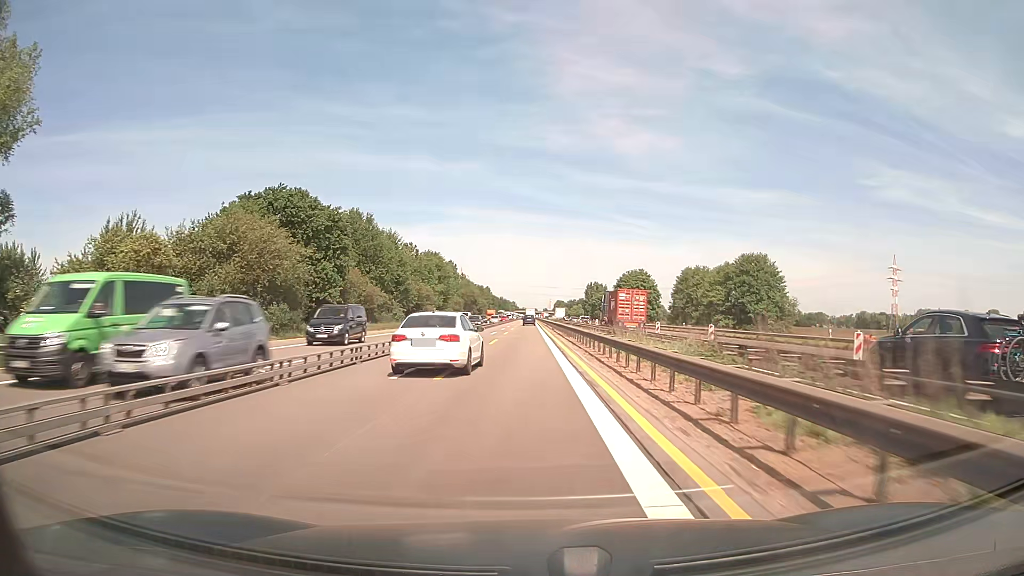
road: motorway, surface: asphalt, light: Day
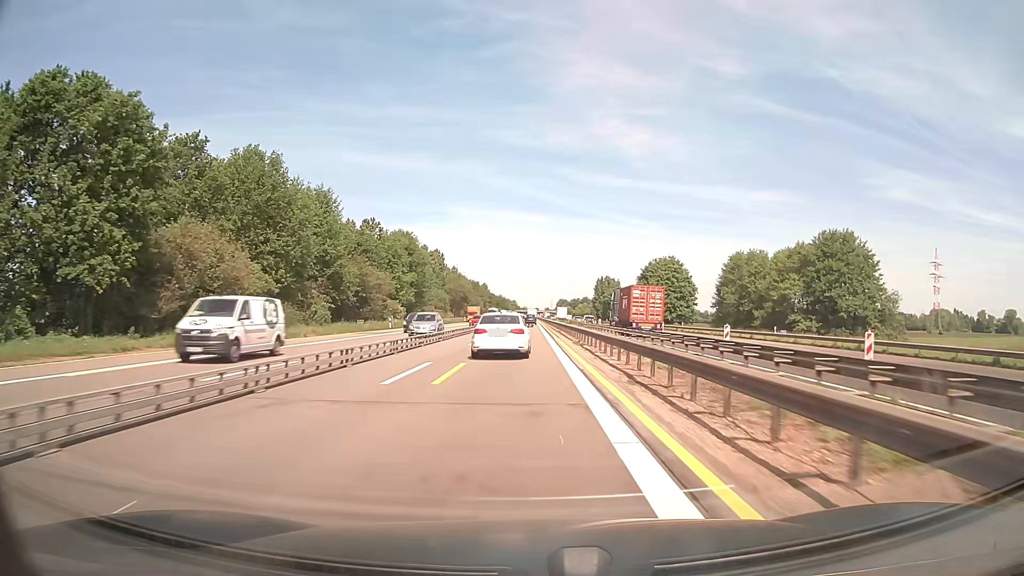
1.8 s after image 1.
(0.0, +37.5) m; 0°
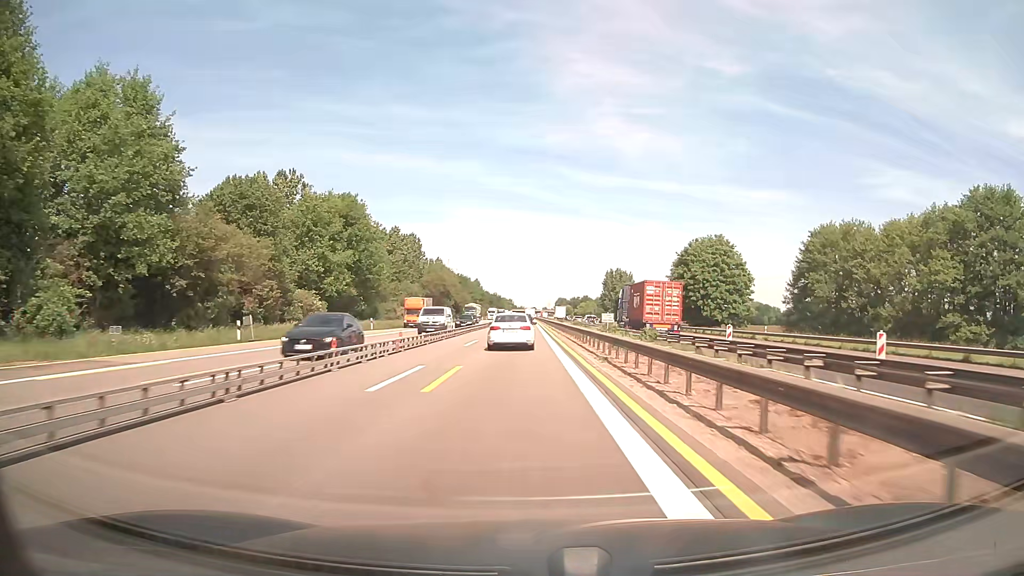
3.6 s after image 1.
(0.0, +37.5) m; 0°
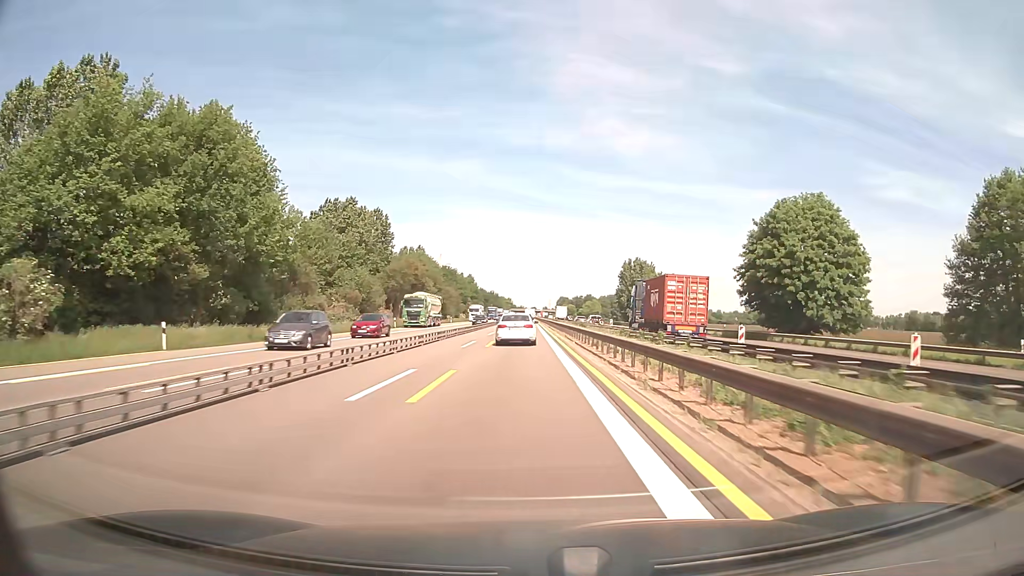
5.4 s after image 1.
(0.0, +37.6) m; 0°
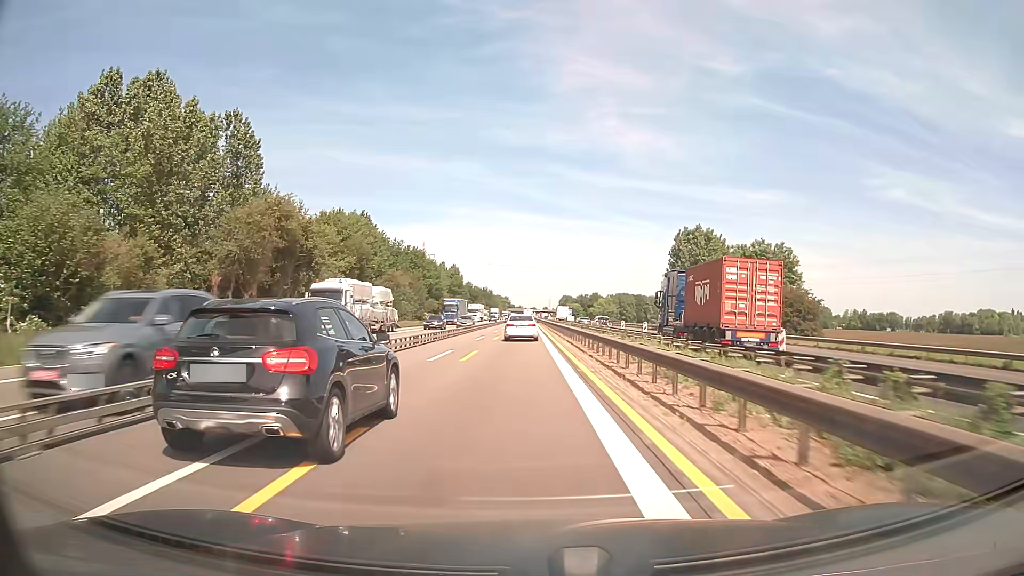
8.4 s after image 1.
(+0.1, +62.7) m; 0°
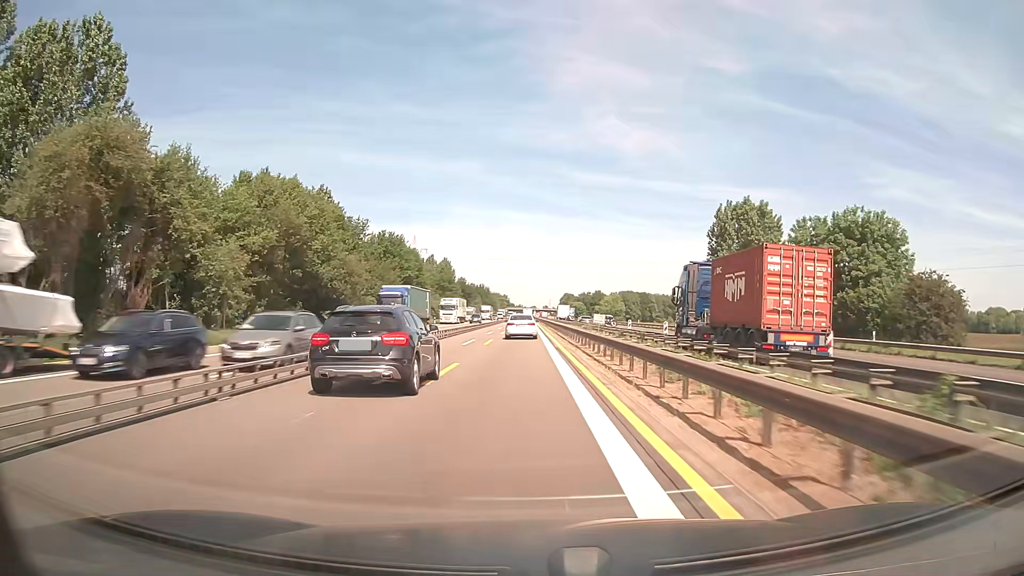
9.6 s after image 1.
(0.0, +25.1) m; 0°
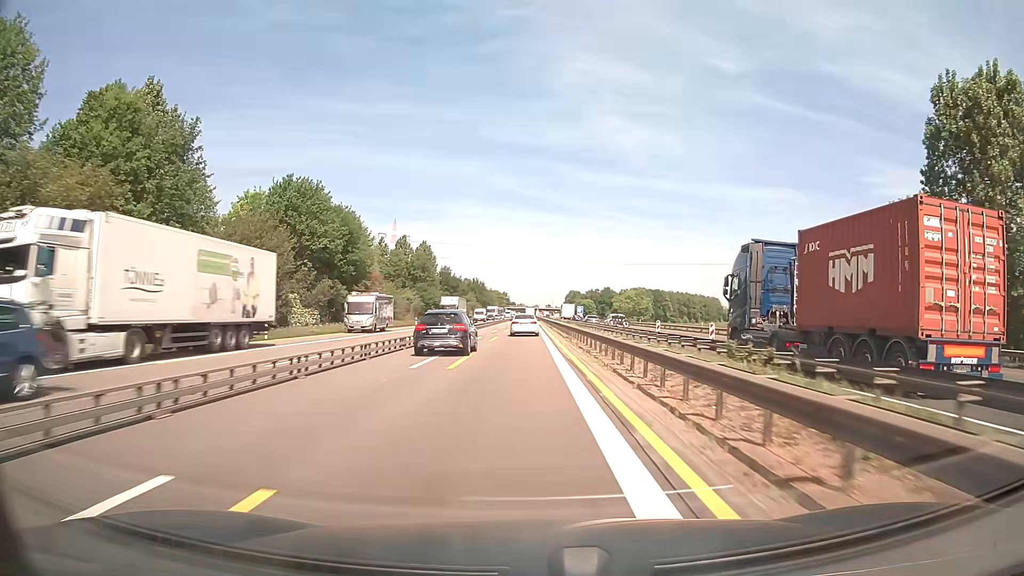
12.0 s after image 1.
(-0.1, +50.2) m; 0°
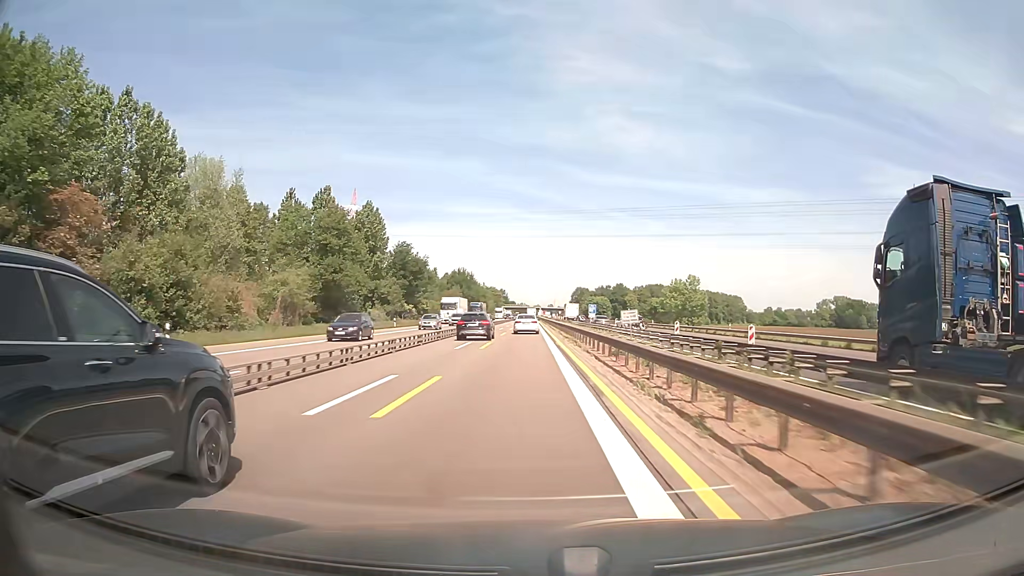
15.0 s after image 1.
(+0.1, +62.6) m; 0°
(0, +10) (0, +20) (0, +30) (0, +40) (0, +50) (0, +60) (0, +70) (0, +80) (0, +90) (0, +100) m
